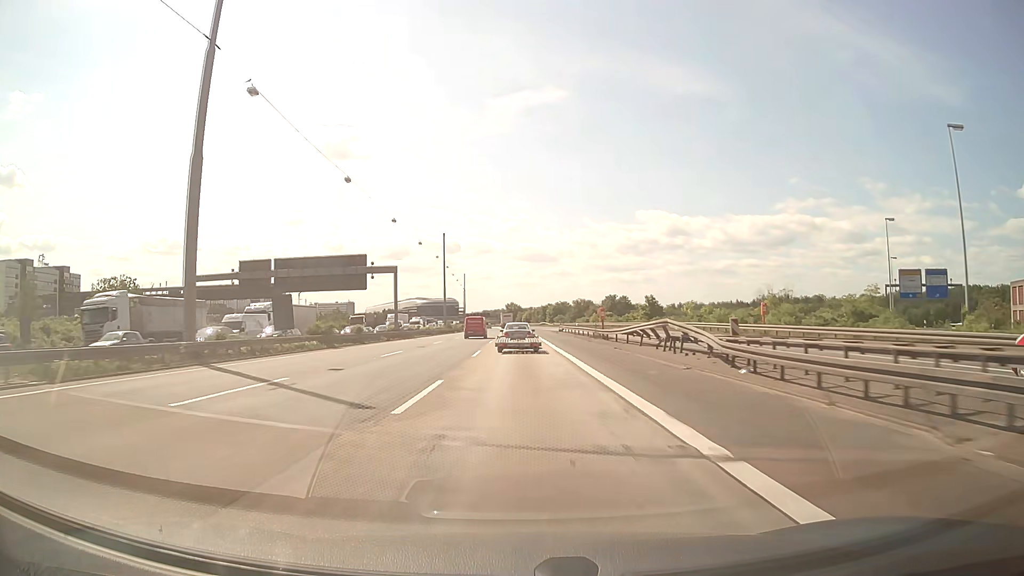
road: motorway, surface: asphalt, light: Day
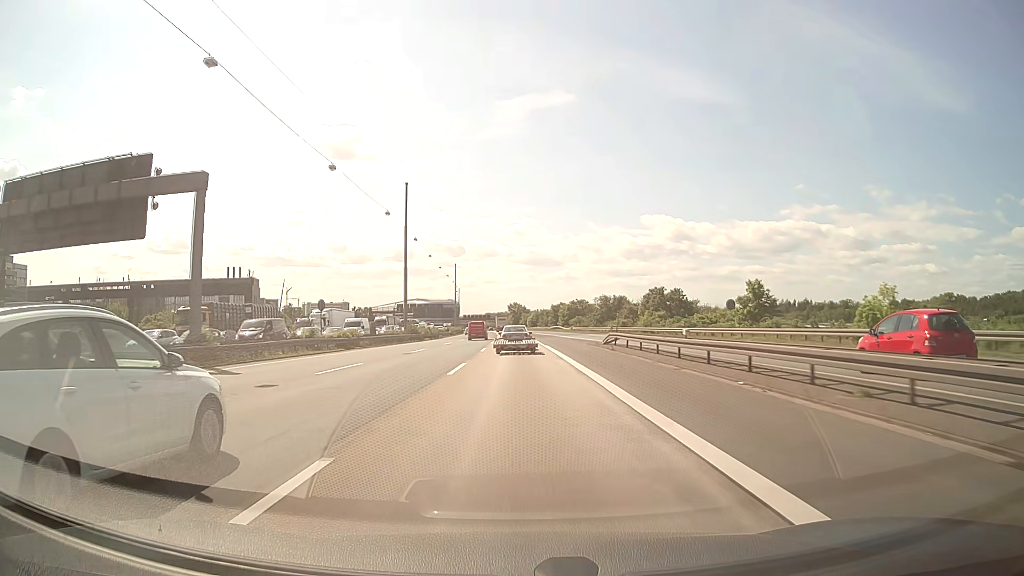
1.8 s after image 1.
(0.0, +45.2) m; 0°
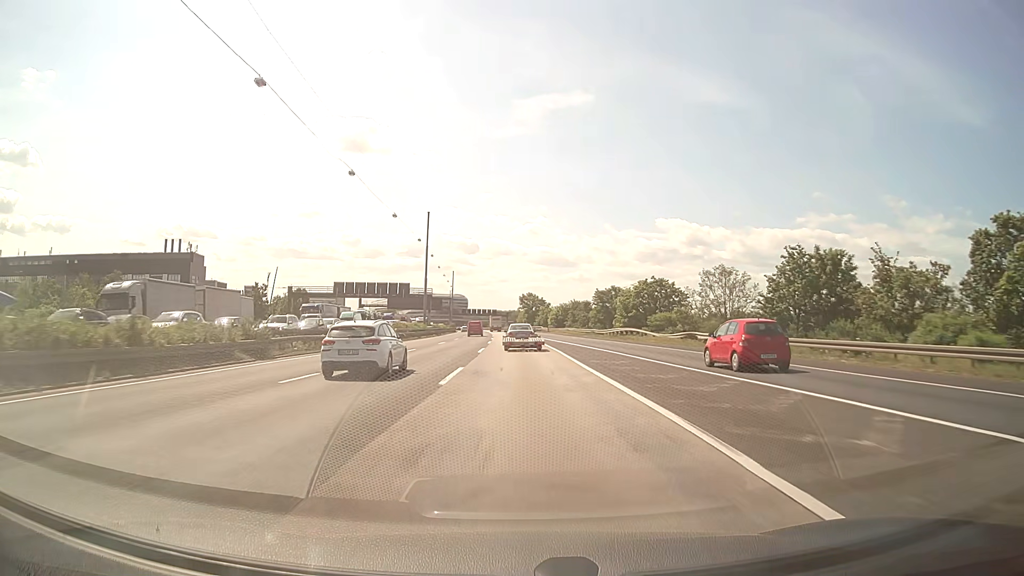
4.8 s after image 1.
(-0.9, +75.9) m; -1°
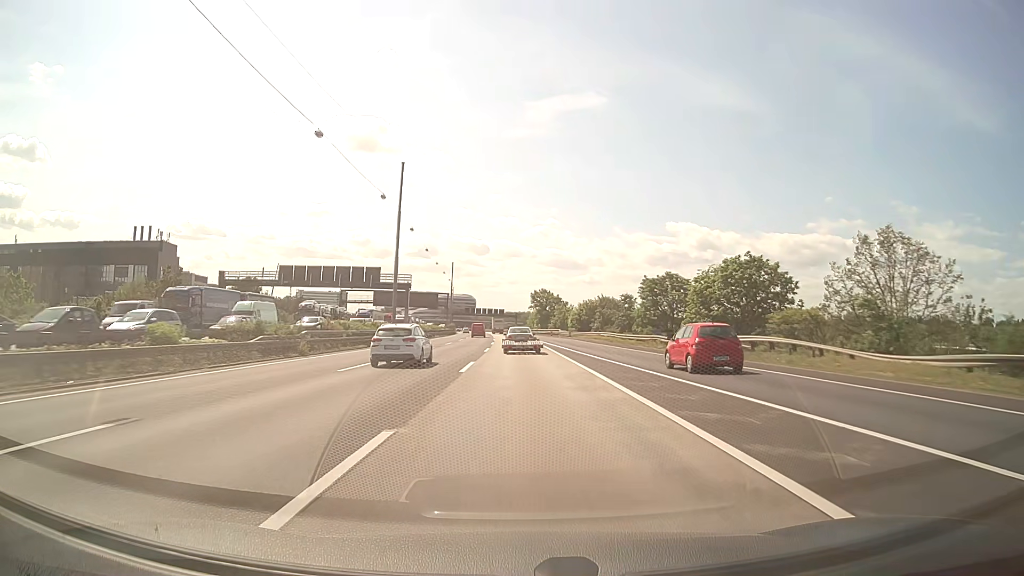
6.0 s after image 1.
(-0.1, +30.9) m; -1°
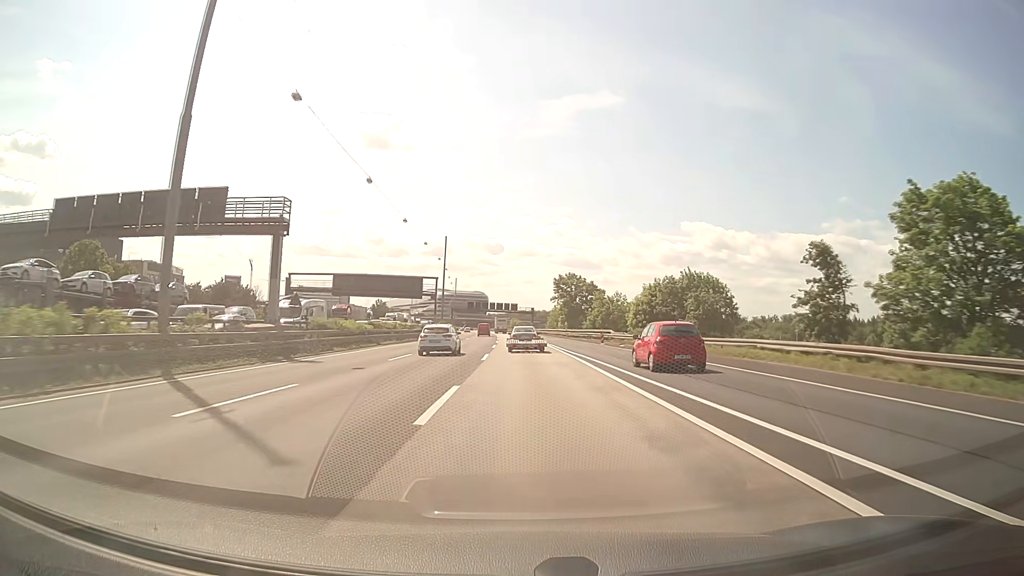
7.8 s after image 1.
(-0.4, +47.0) m; -1°
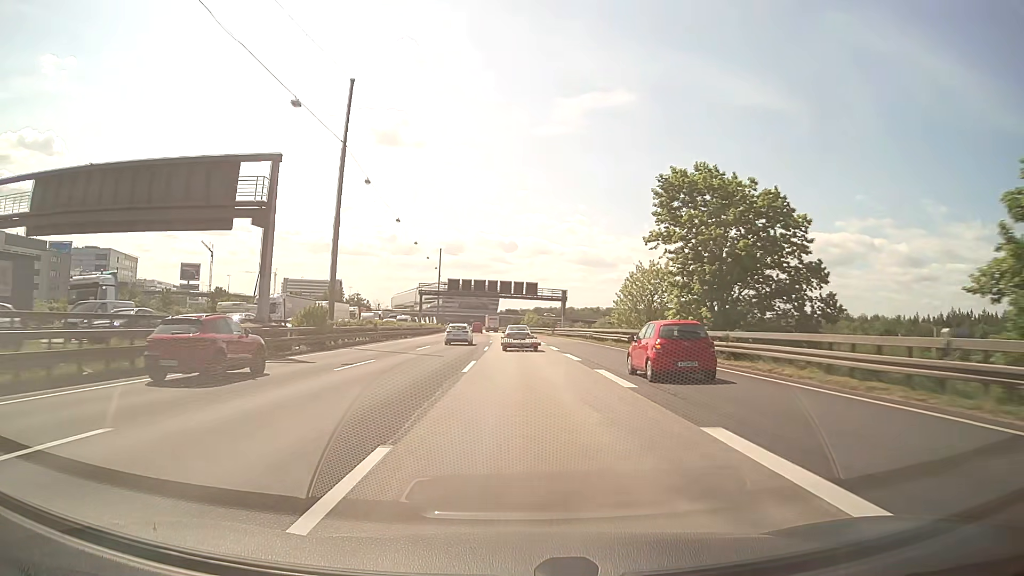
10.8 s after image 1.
(-0.8, +79.7) m; -1°
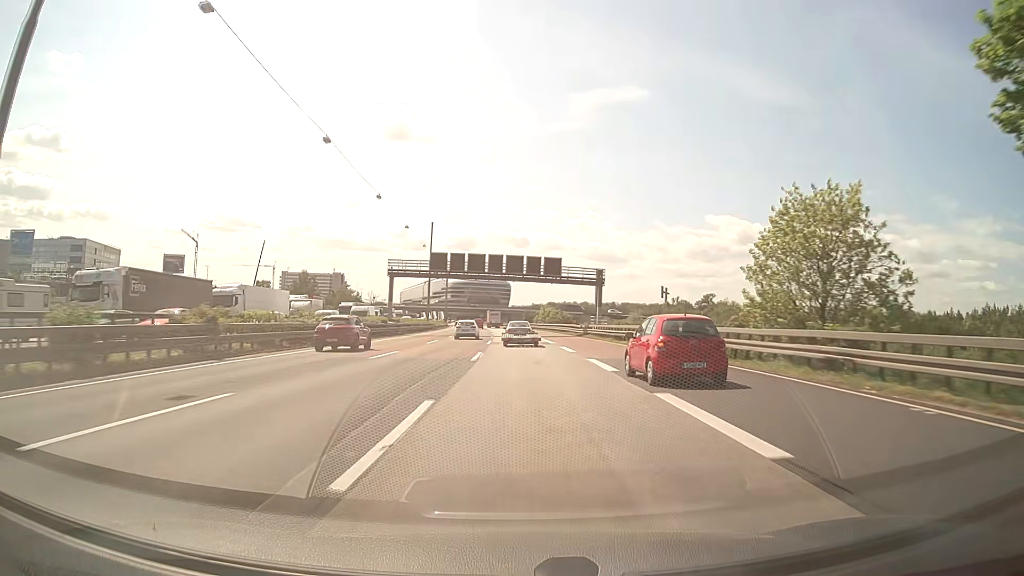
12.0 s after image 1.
(-0.2, +31.9) m; -1°
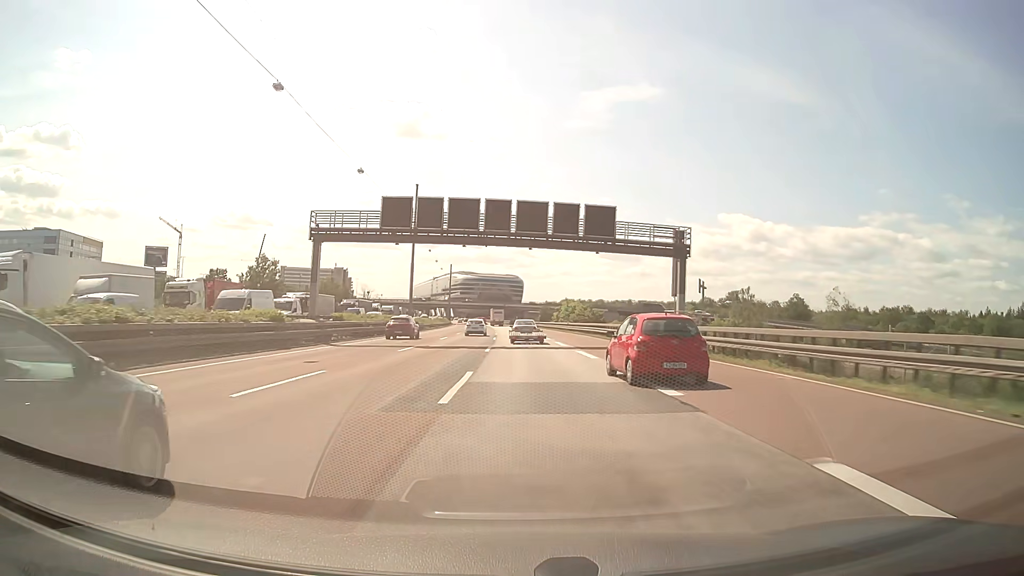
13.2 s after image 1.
(-0.4, +30.0) m; -1°
(0, +10) (0, +20) (0, +30) (0, +40) (0, +50) (0, +60) (-1, +70) (-1, +80) (-1, +90) (-2, +100) m
